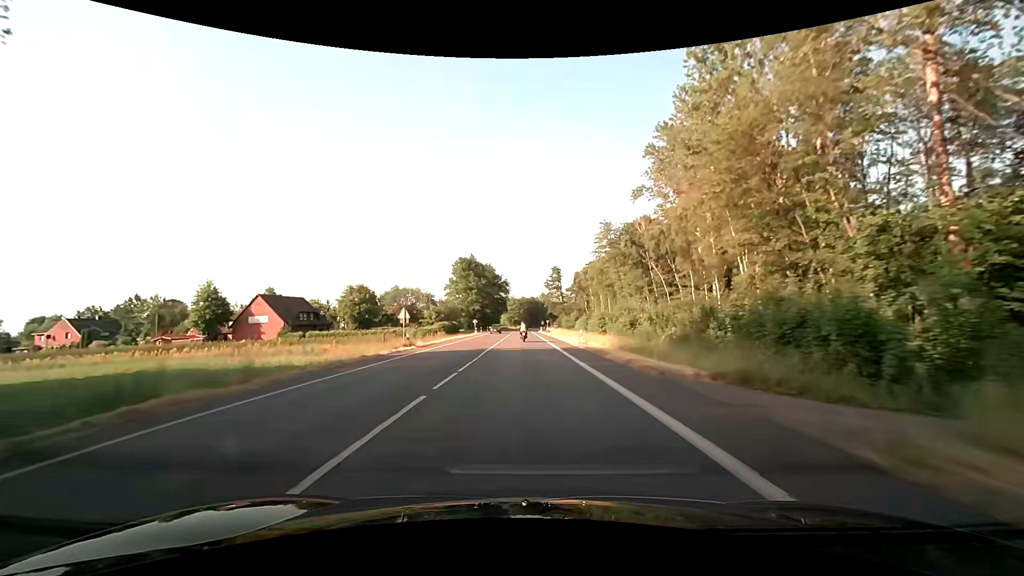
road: secondary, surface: asphalt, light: Day
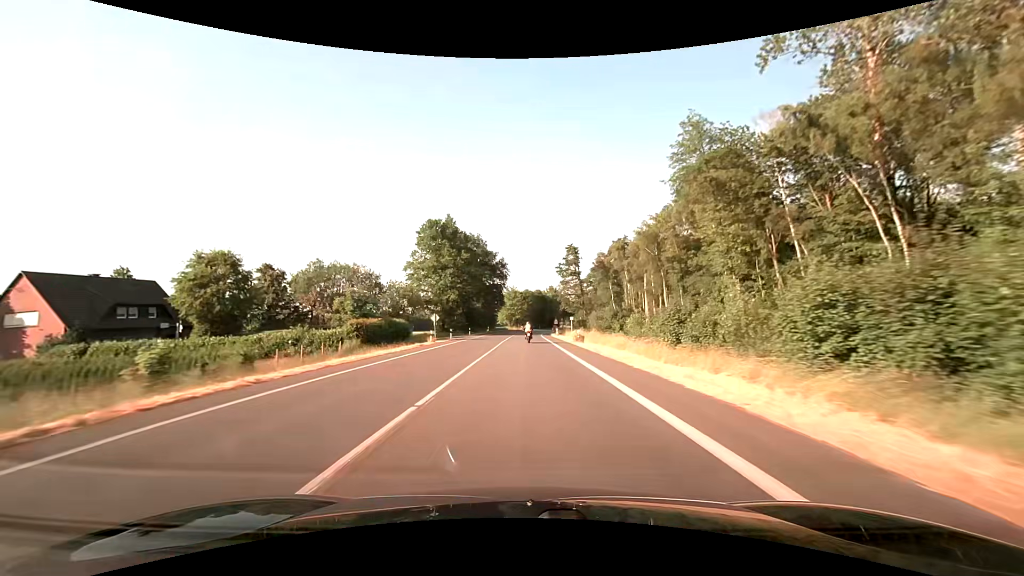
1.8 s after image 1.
(+0.1, +44.0) m; 0°
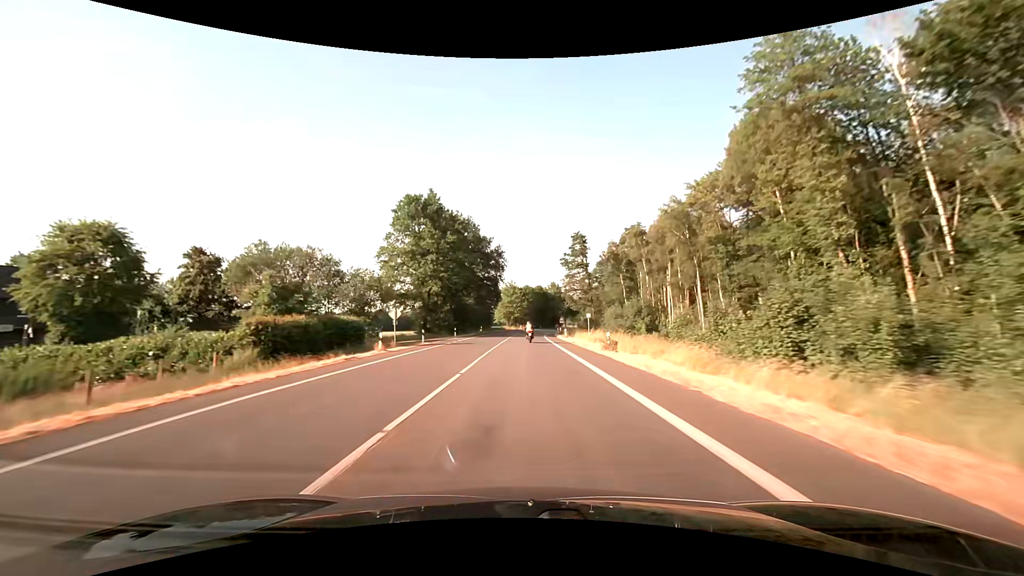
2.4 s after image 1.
(0.0, +14.5) m; 0°
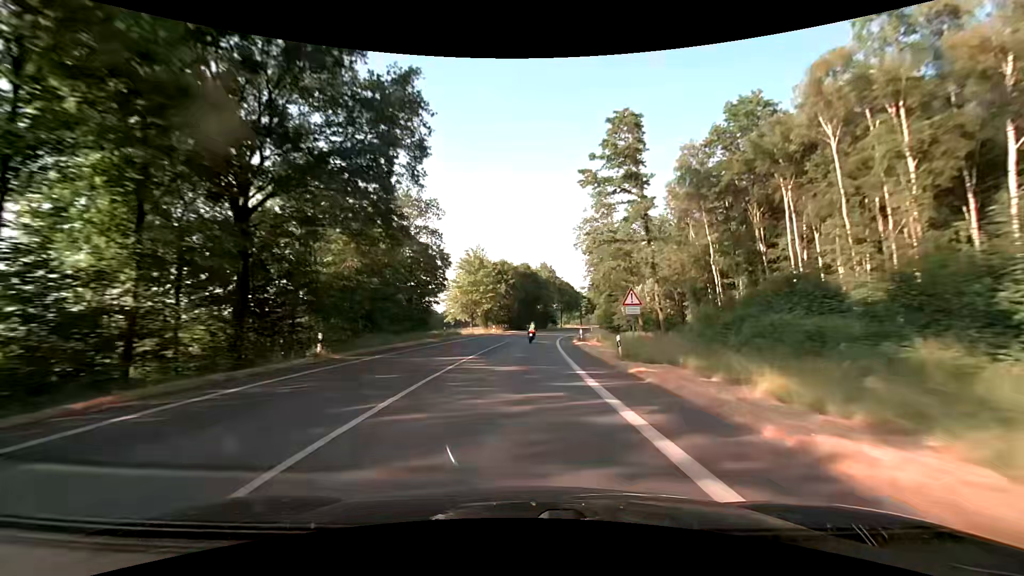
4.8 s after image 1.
(+0.7, +58.0) m; +2°
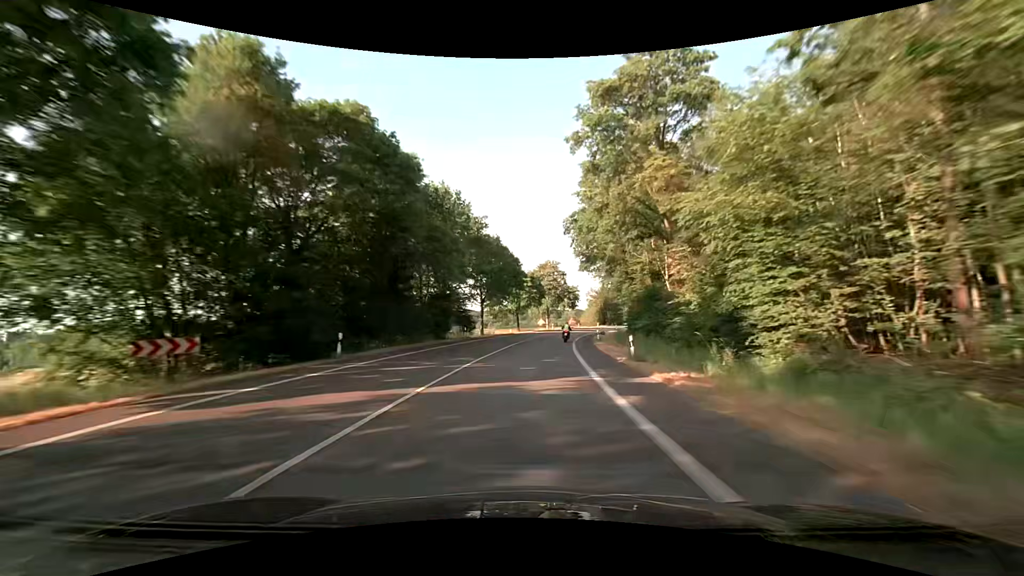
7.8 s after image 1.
(+4.6, +73.4) m; +9°
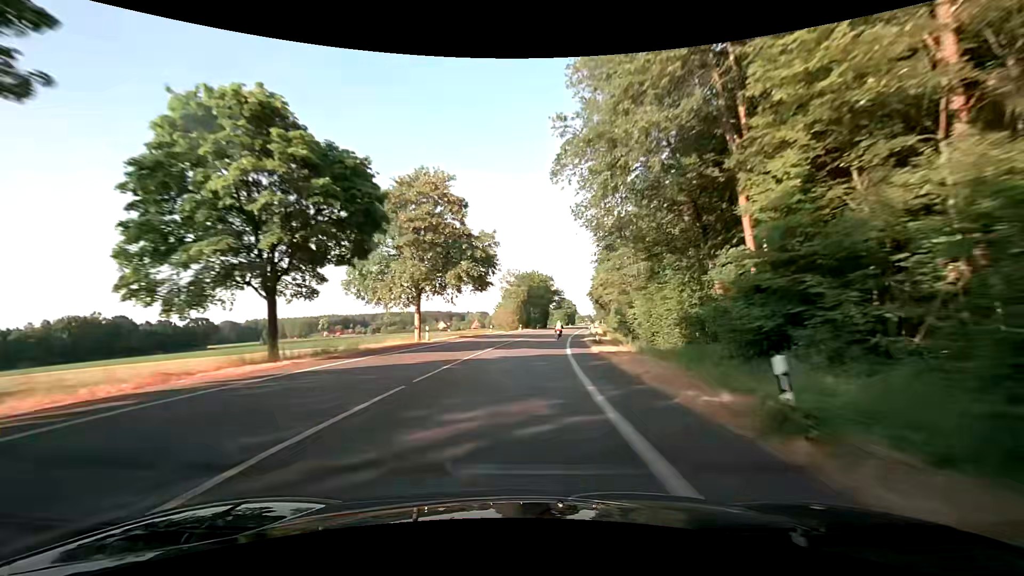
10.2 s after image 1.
(+5.4, +60.1) m; +10°
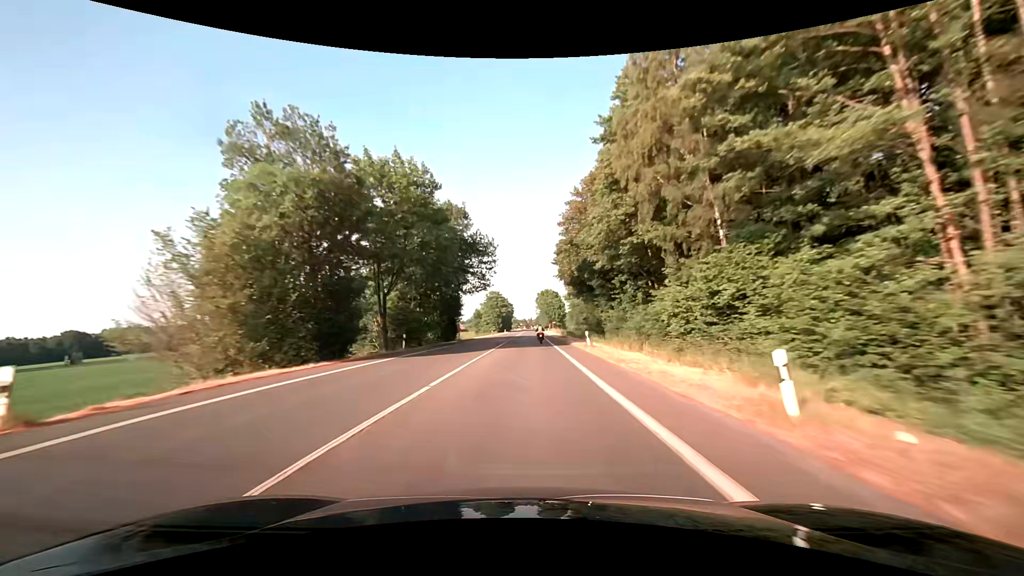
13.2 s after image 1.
(+7.3, +77.1) m; +8°
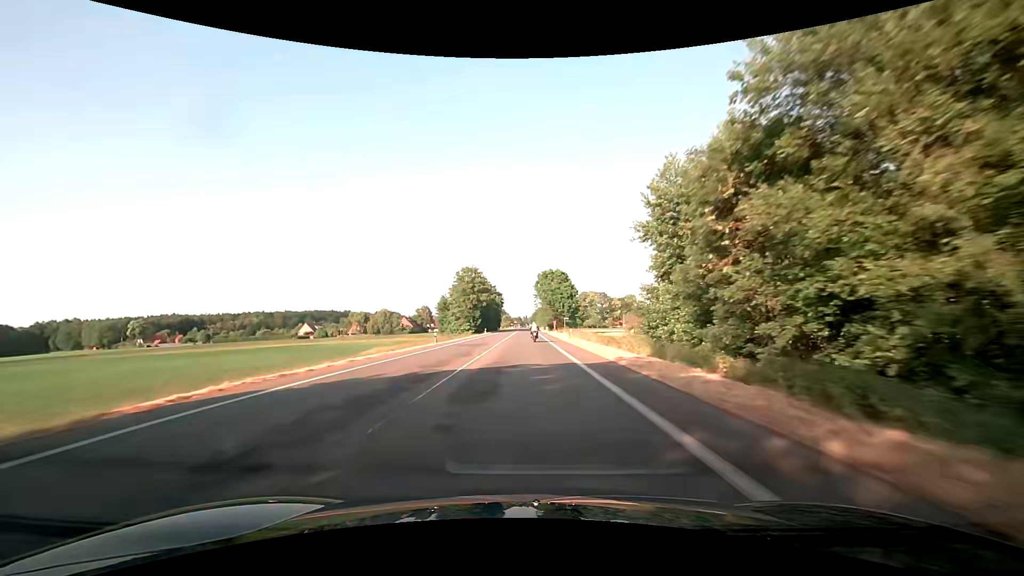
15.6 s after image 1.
(+0.8, +62.9) m; +1°
(0, +10) (0, +20) (0, +30) (0, +40) (0, +50) (0, +60) (0, +70) (0, +80) (+1, +90) (+1, +100) m
